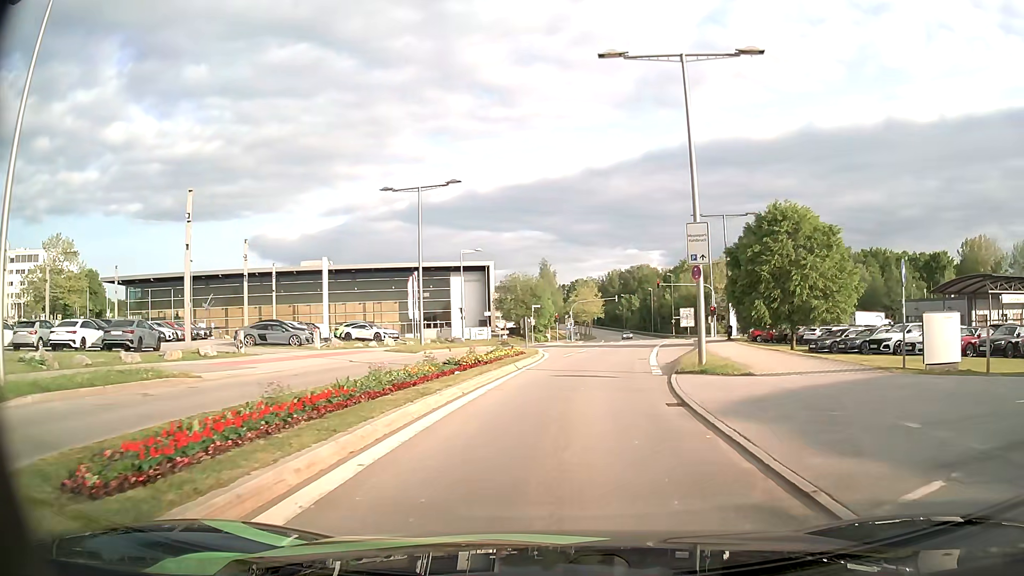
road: secondary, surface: asphalt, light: Day
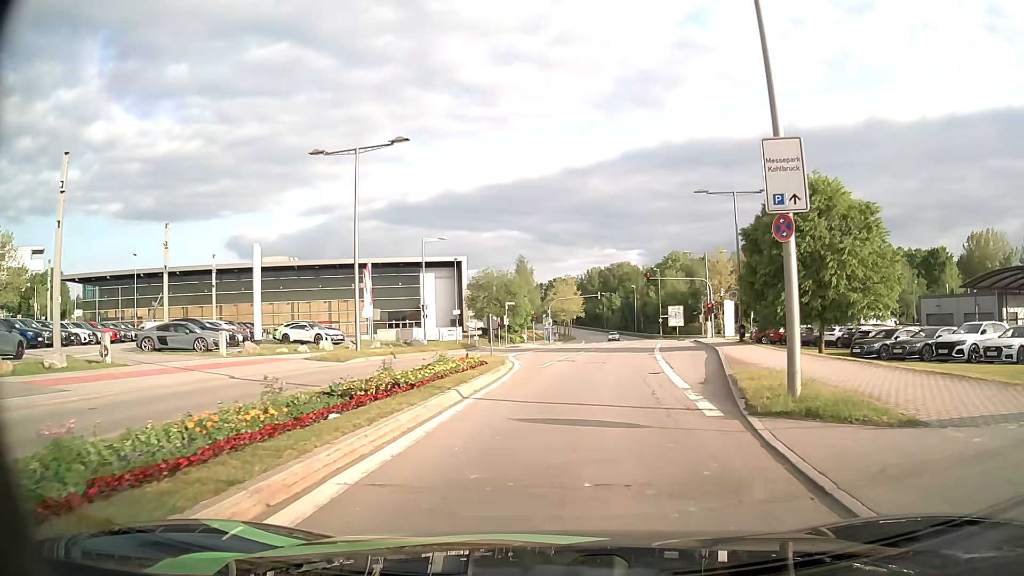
(+0.2, +8.6) m; +2°
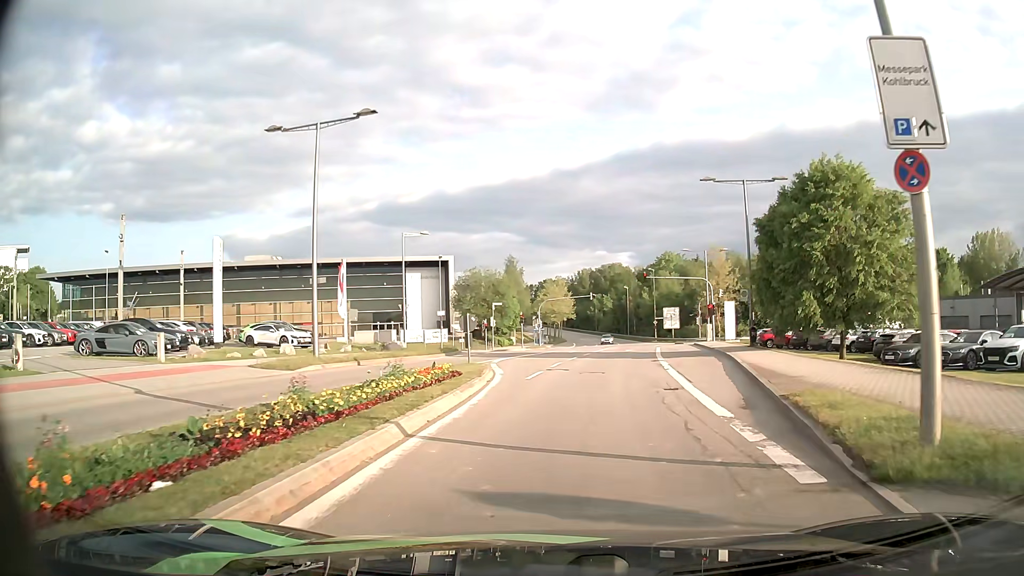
(0.0, +4.2) m; +1°
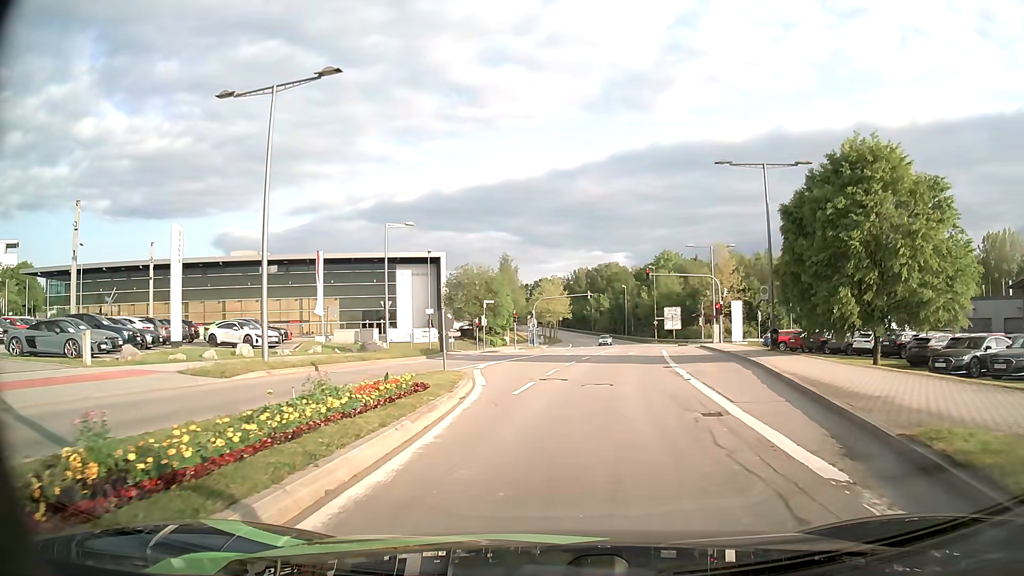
(0.0, +4.3) m; 0°
